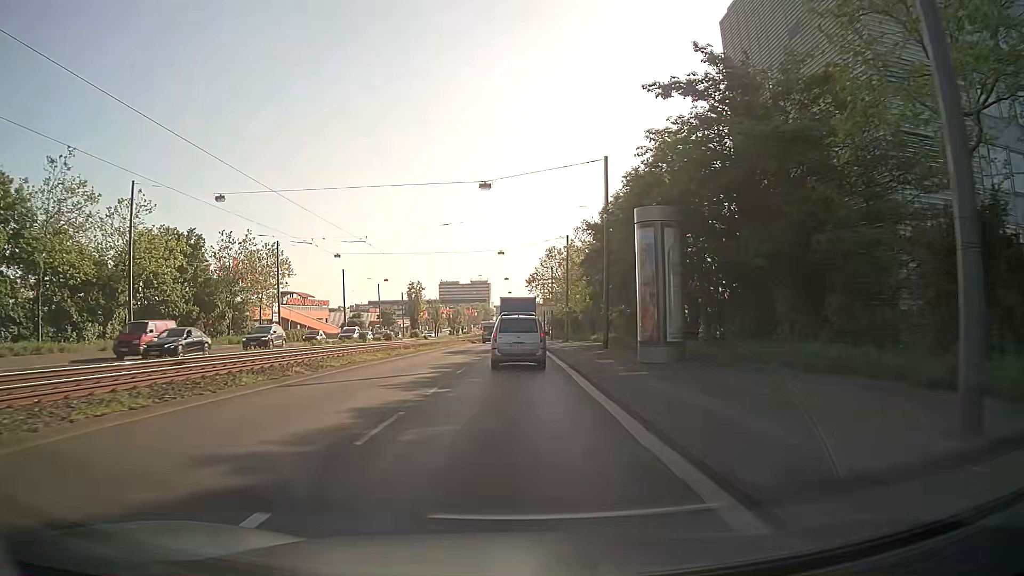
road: primary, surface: asphalt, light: Day
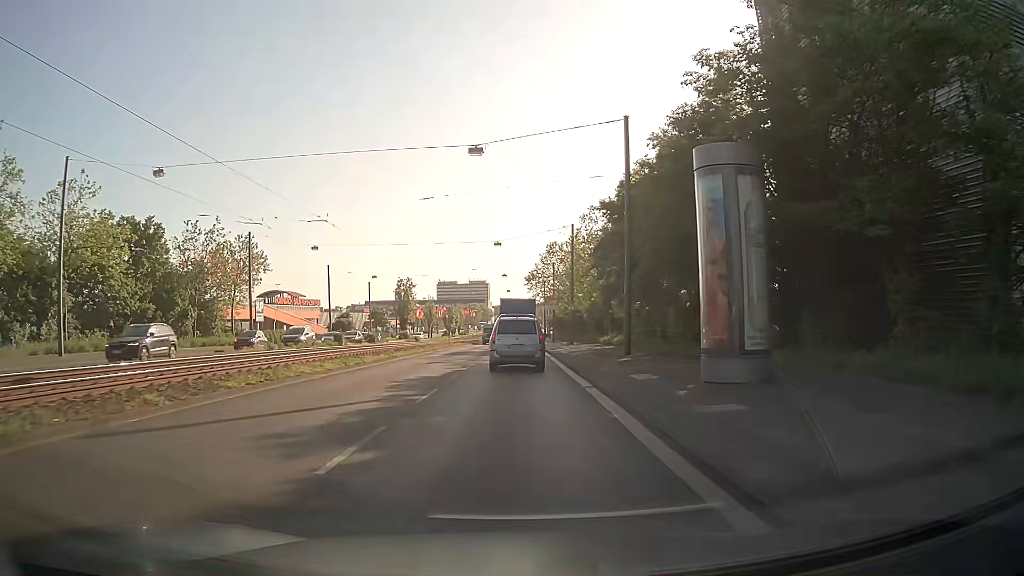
(0.0, +7.5) m; 0°
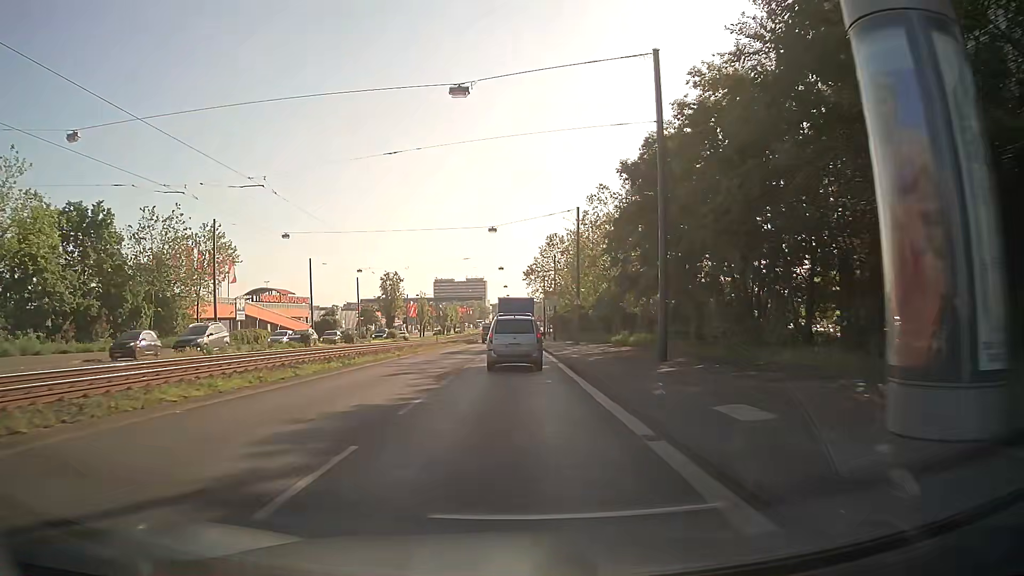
(0.0, +7.5) m; 0°
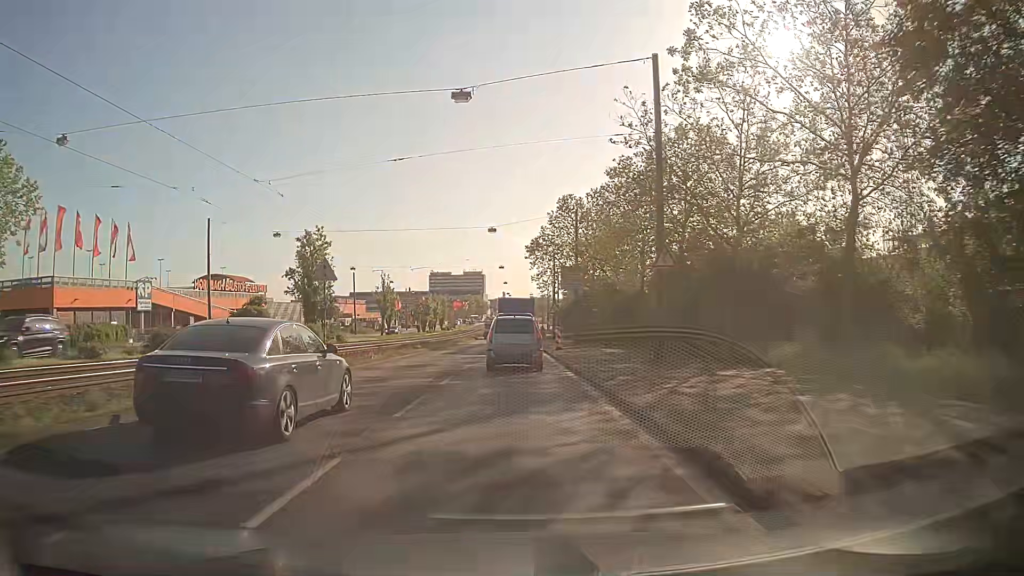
(+0.1, +30.1) m; 0°
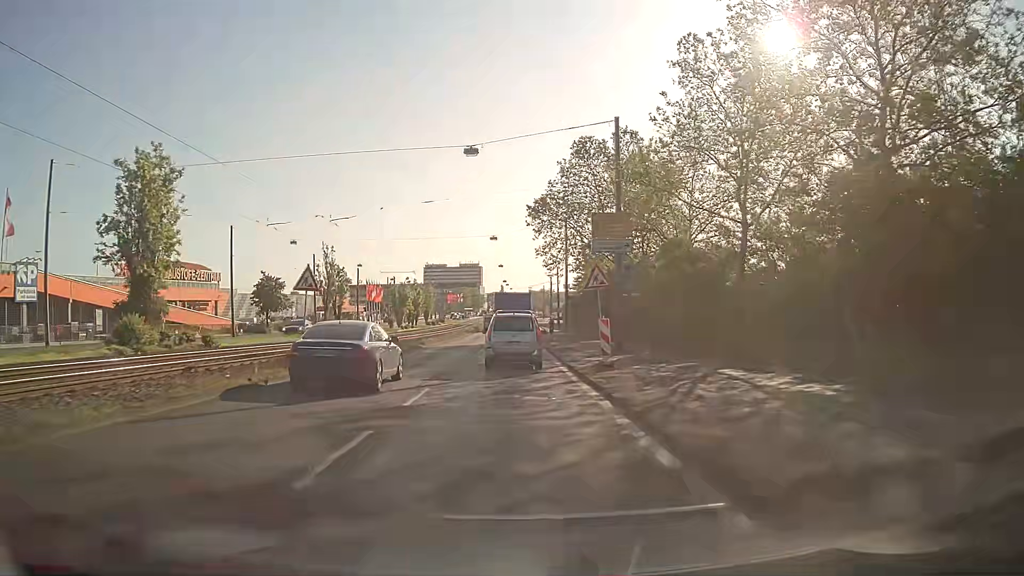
(0.0, +22.7) m; 0°
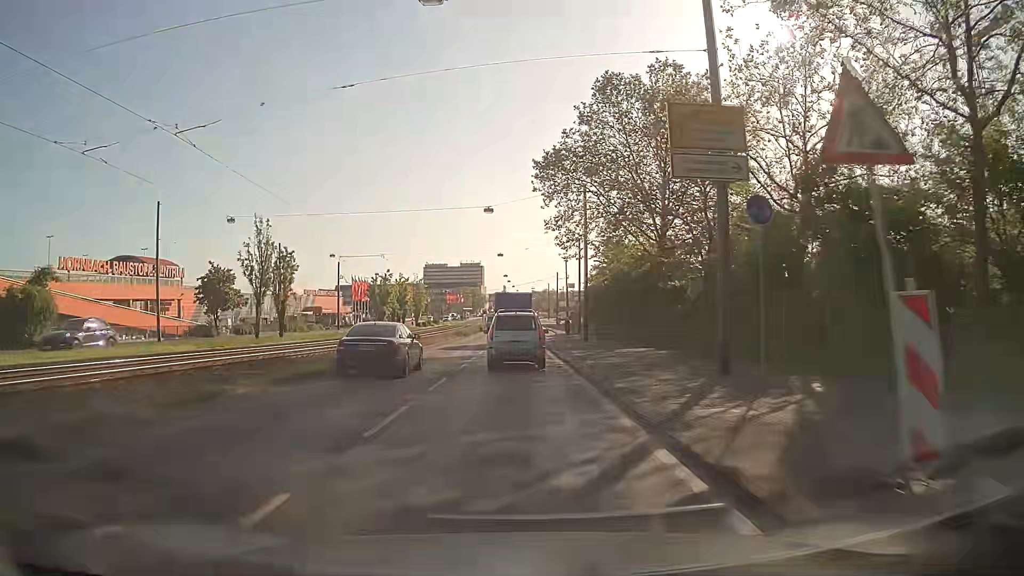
(0.0, +15.1) m; 0°
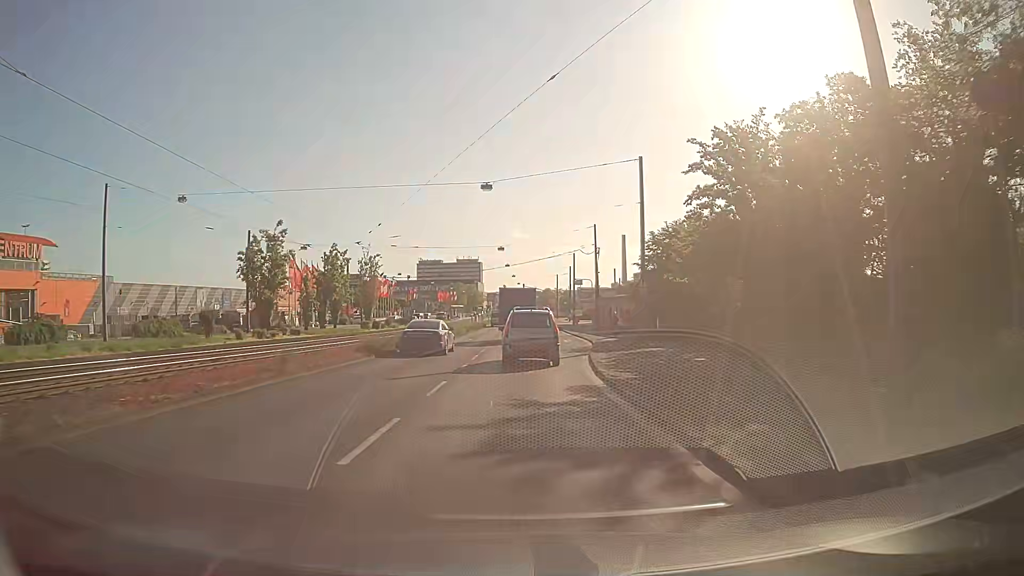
(0.0, +37.6) m; 0°
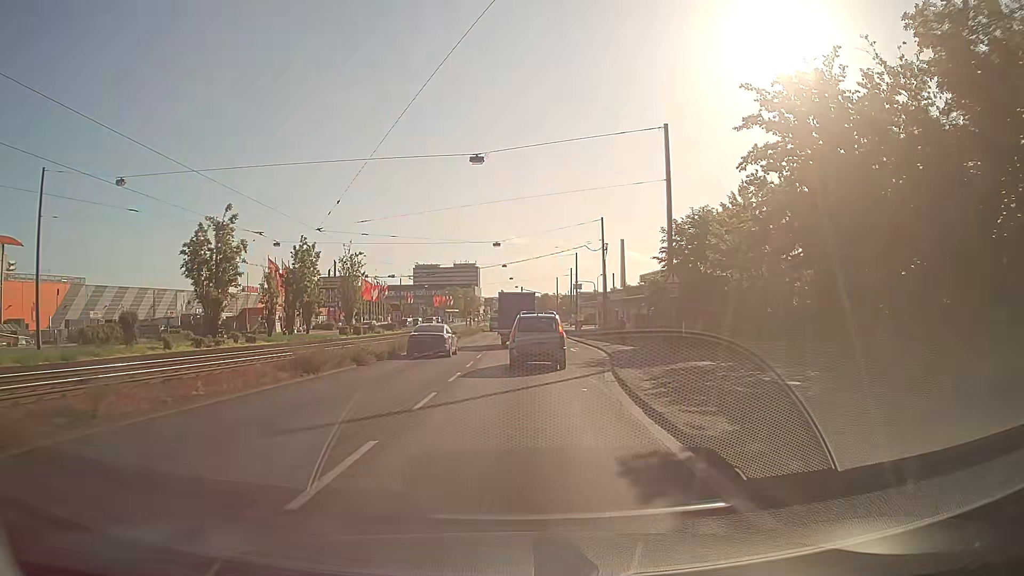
(+0.1, +7.5) m; +1°
(0, +10) (0, +20) (0, +30) (0, +40) (0, +50) (0, +60) (0, +70) (0, +80) (0, +90) (0, +100) m
